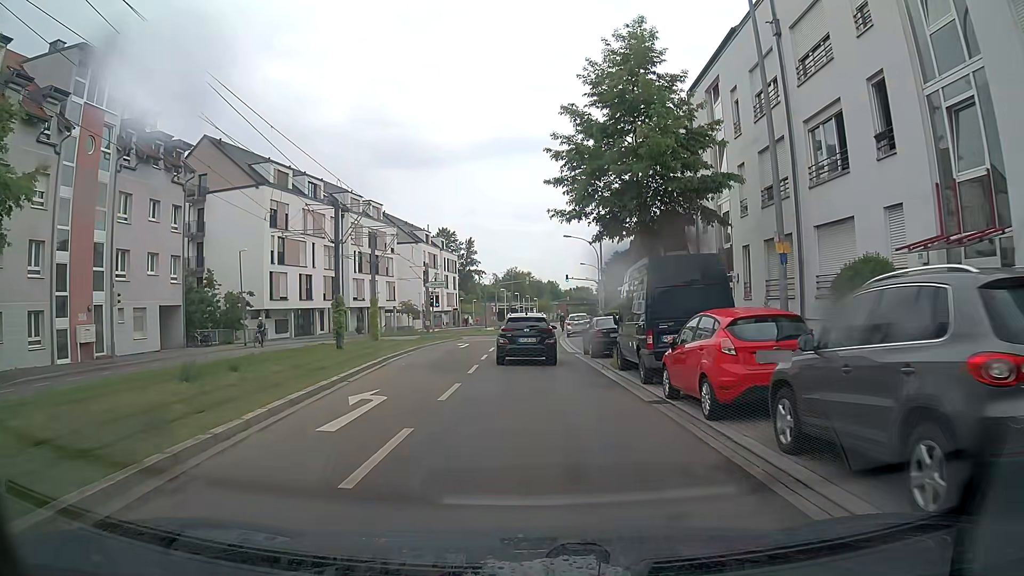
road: tertiary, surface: asphalt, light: Day
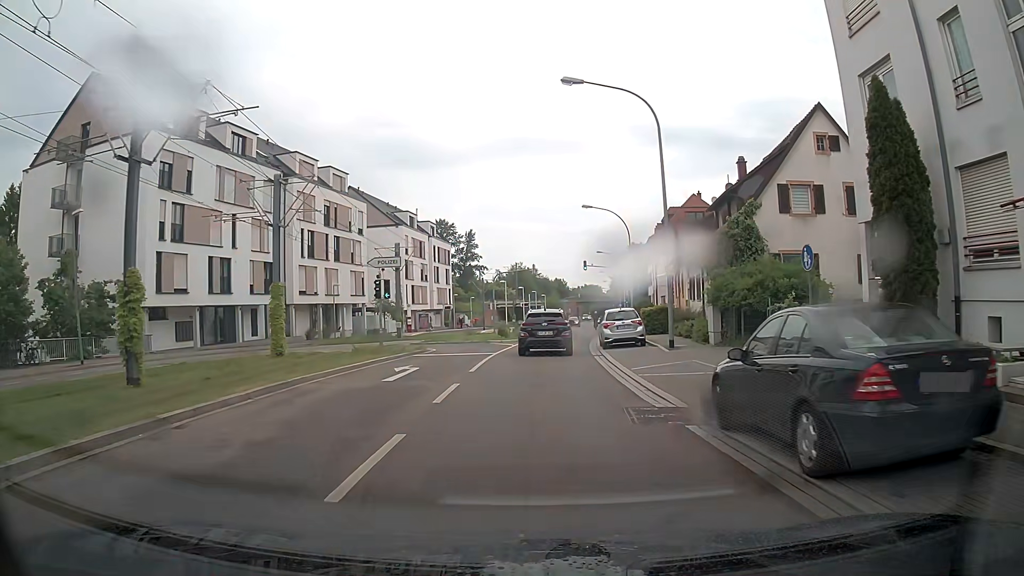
(-0.1, +18.5) m; -1°
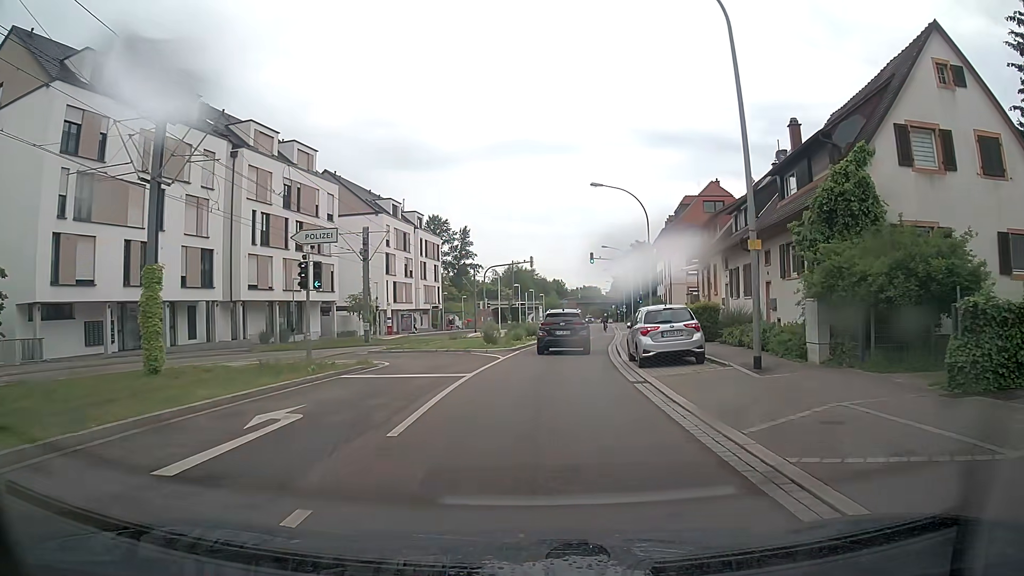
(+0.1, +9.4) m; 0°
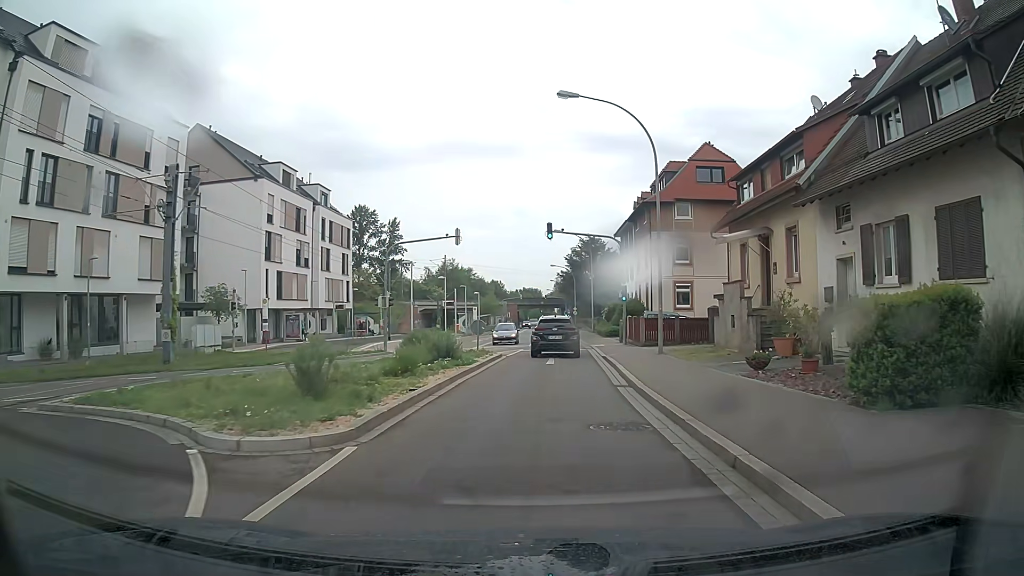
(+0.8, +18.7) m; +6°
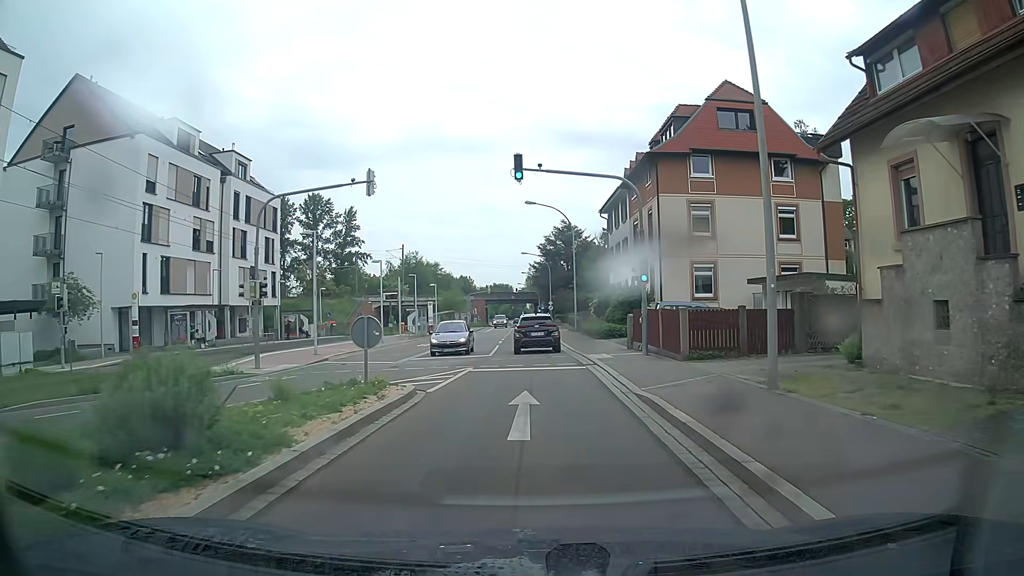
(+0.5, +14.1) m; +2°
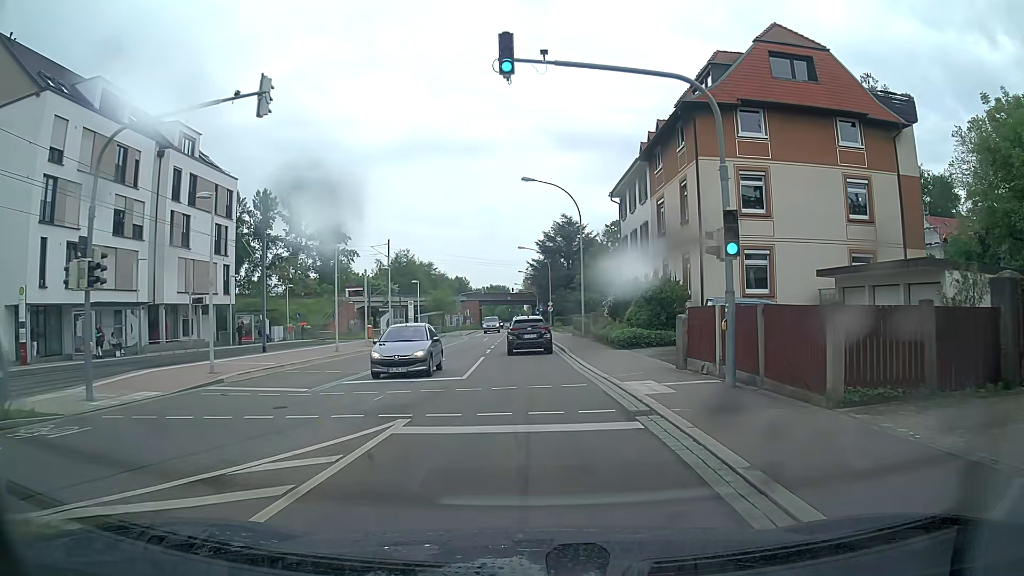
(+0.1, +9.5) m; +1°
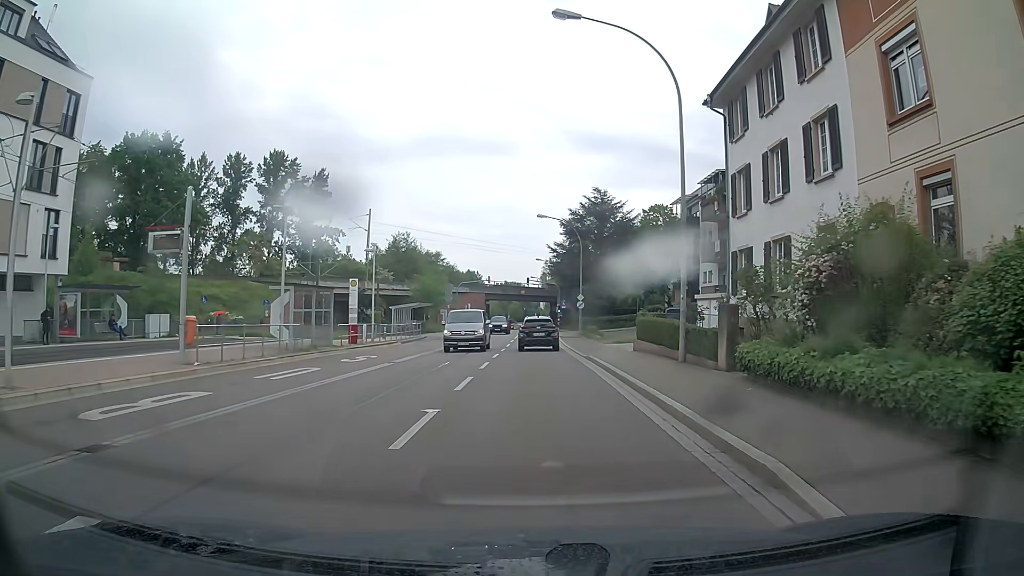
(-0.5, +23.3) m; -2°
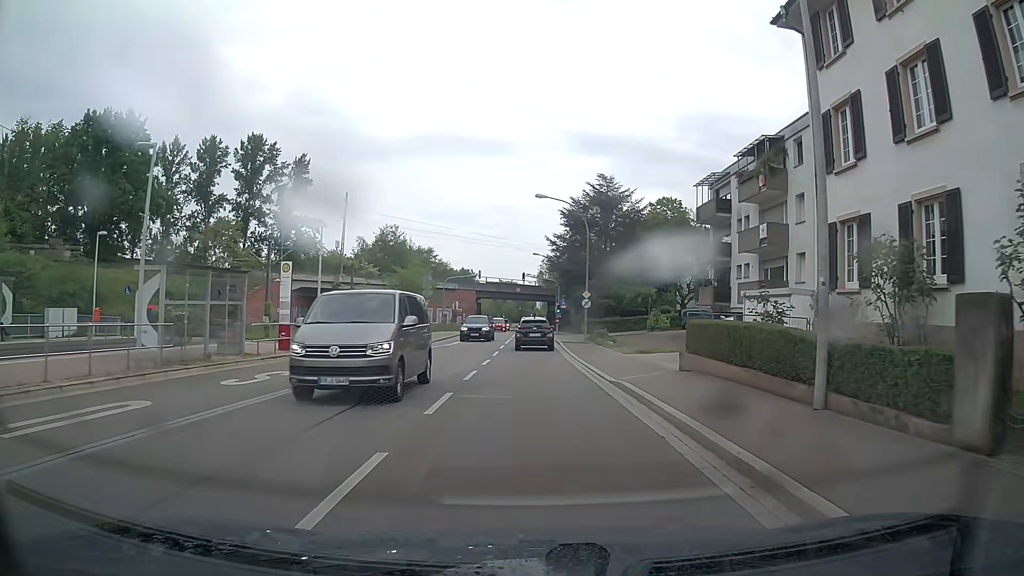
(0.0, +9.2) m; 0°
(0, +10) (0, +20) (0, +30) (+1, +40) (+1, +50) (+1, +60) (+1, +70) (+1, +80) (+1, +90) (+1, +100) m
